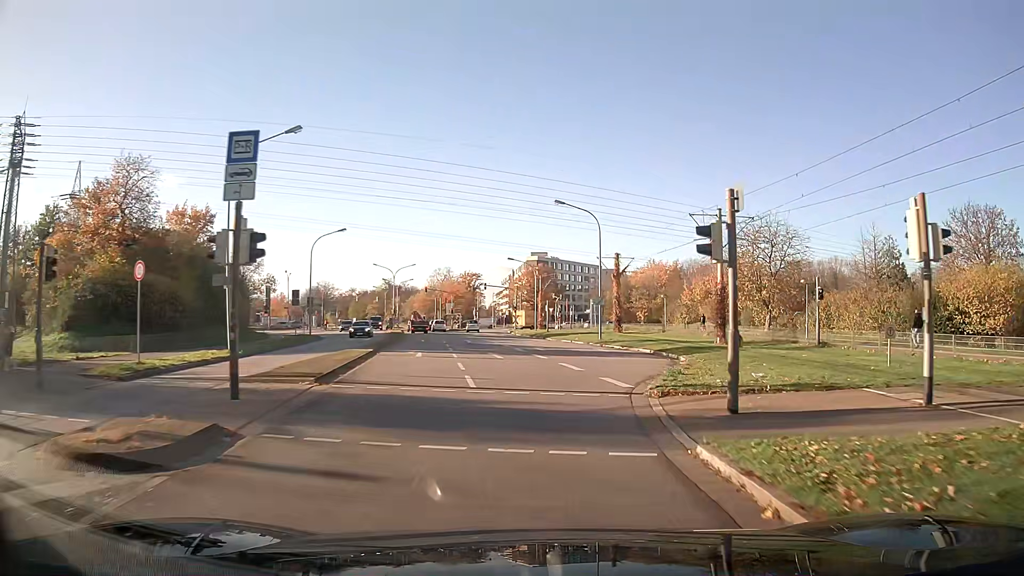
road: tertiary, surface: asphalt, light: Day
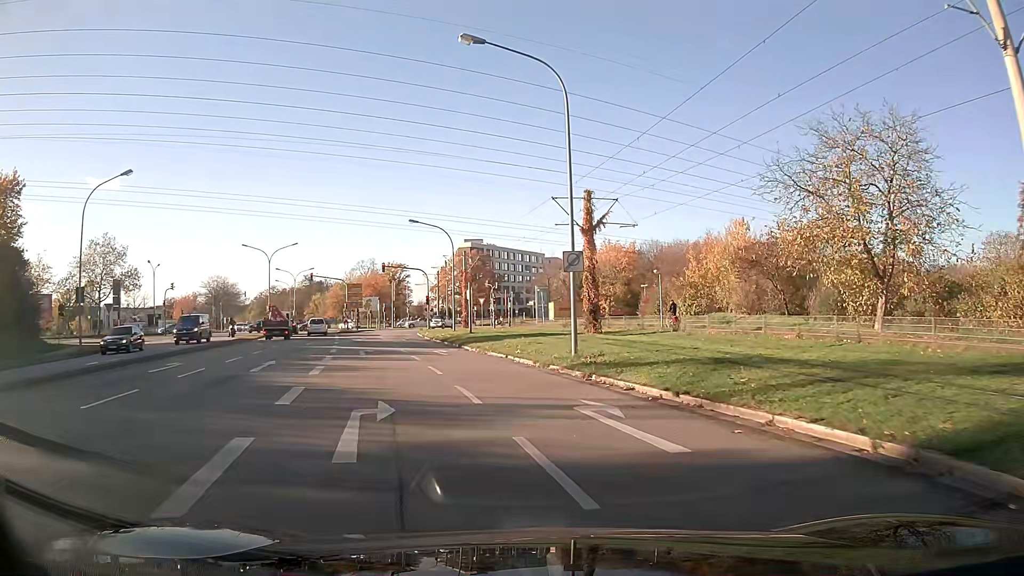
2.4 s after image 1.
(+1.4, +26.9) m; +3°
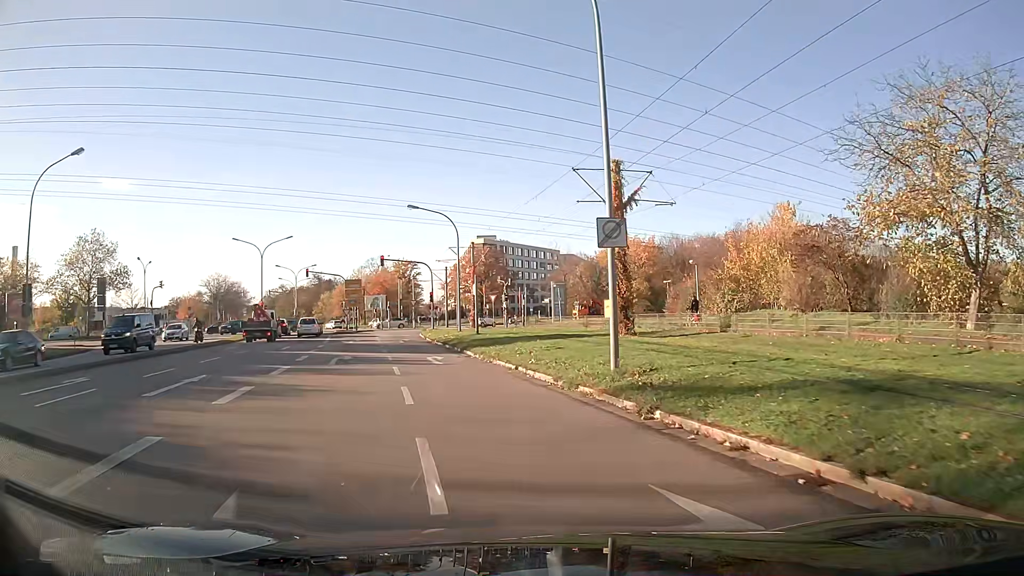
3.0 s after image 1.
(-0.1, +6.0) m; -1°
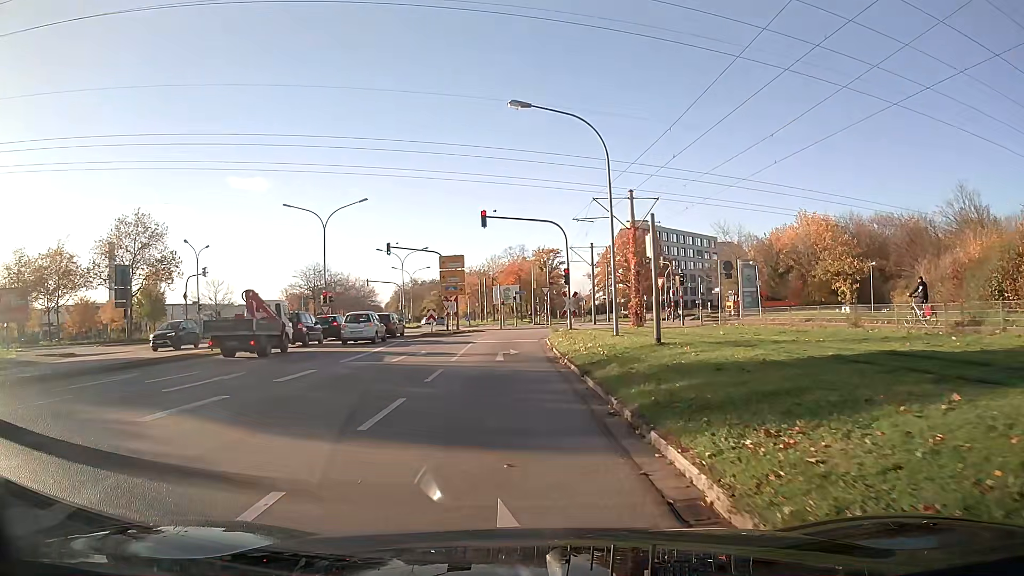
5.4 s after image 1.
(-2.2, +20.4) m; -12°
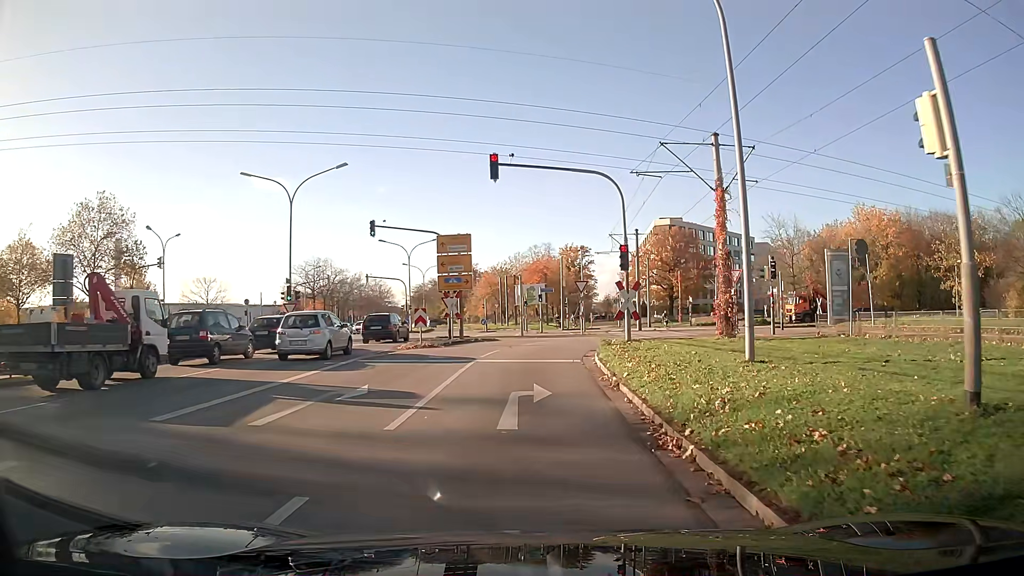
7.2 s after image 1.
(-0.3, +11.7) m; -2°
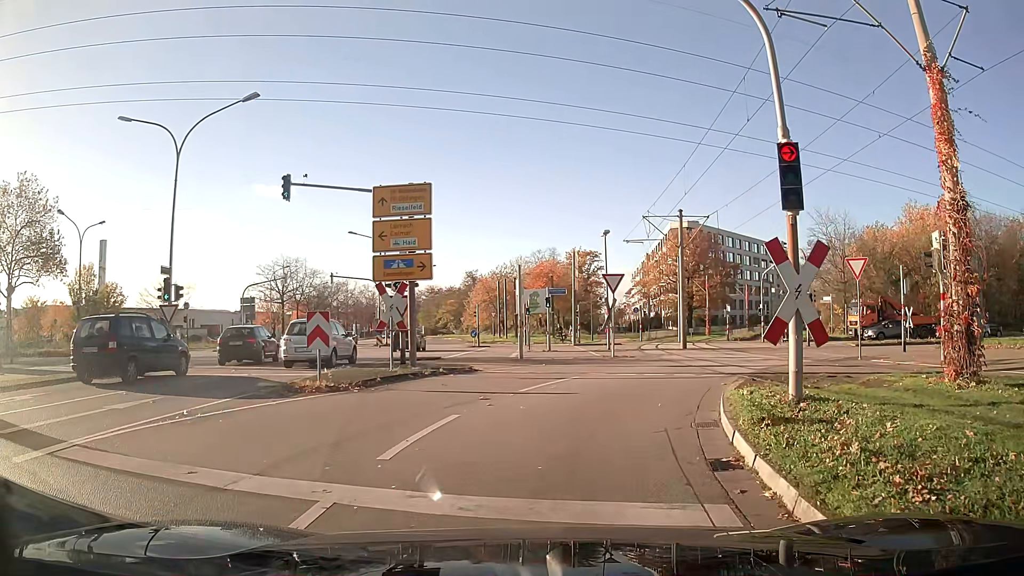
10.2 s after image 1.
(0.0, +12.9) m; 0°
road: tertiary_link
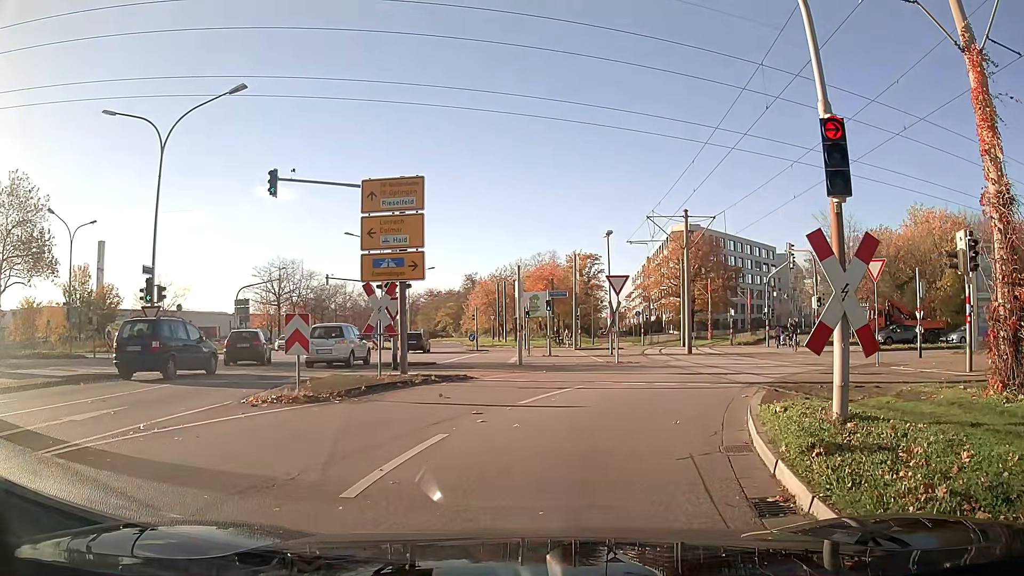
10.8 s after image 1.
(0.0, +1.2) m; 0°
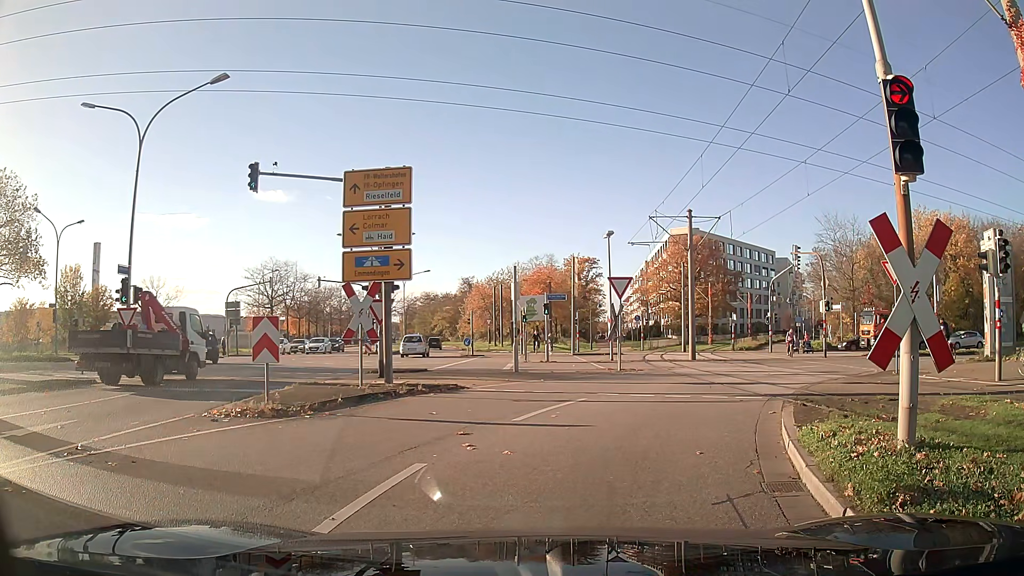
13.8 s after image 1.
(0.0, +1.4) m; 0°
